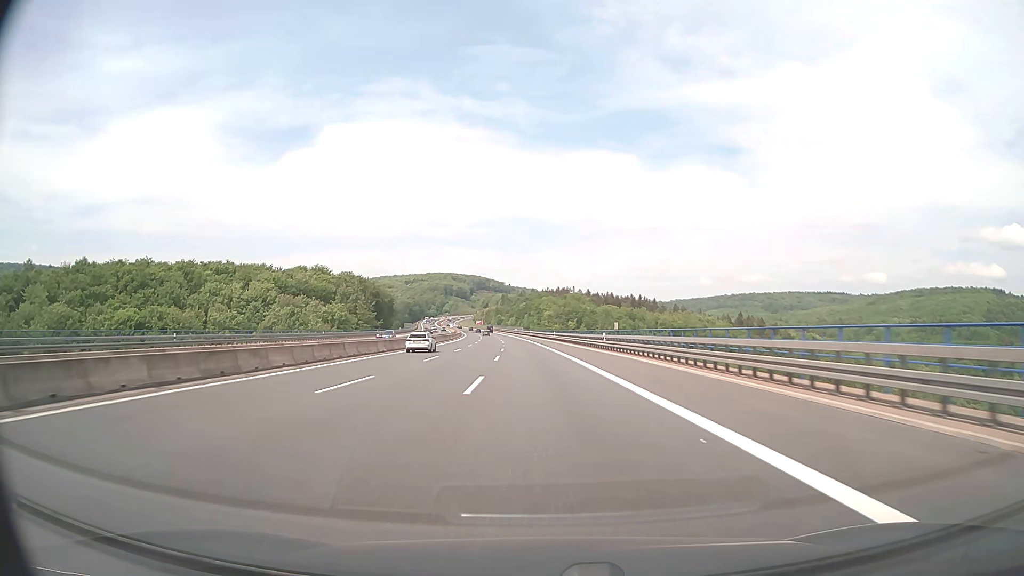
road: motorway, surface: asphalt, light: Day
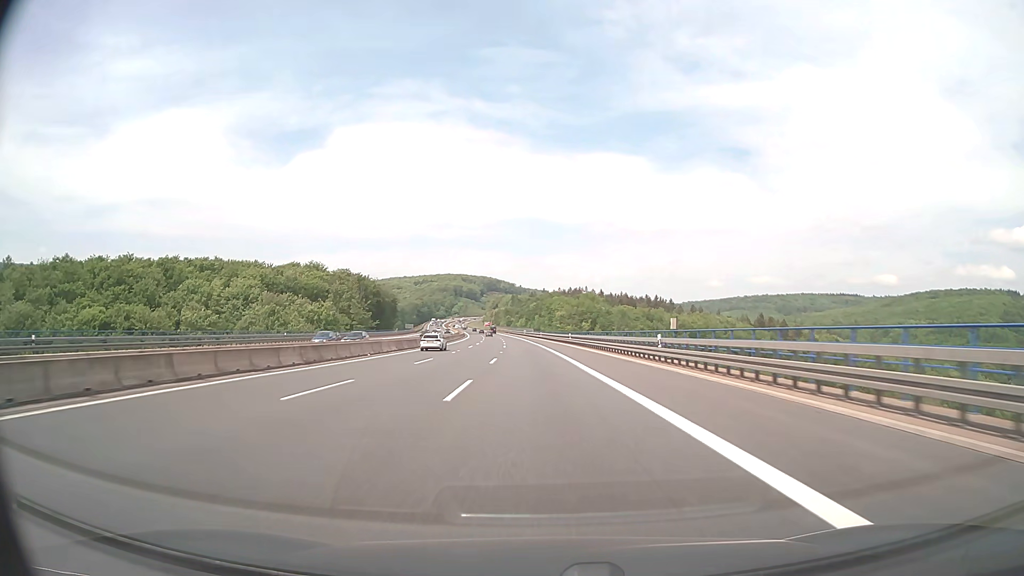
(-0.2, +19.5) m; -1°
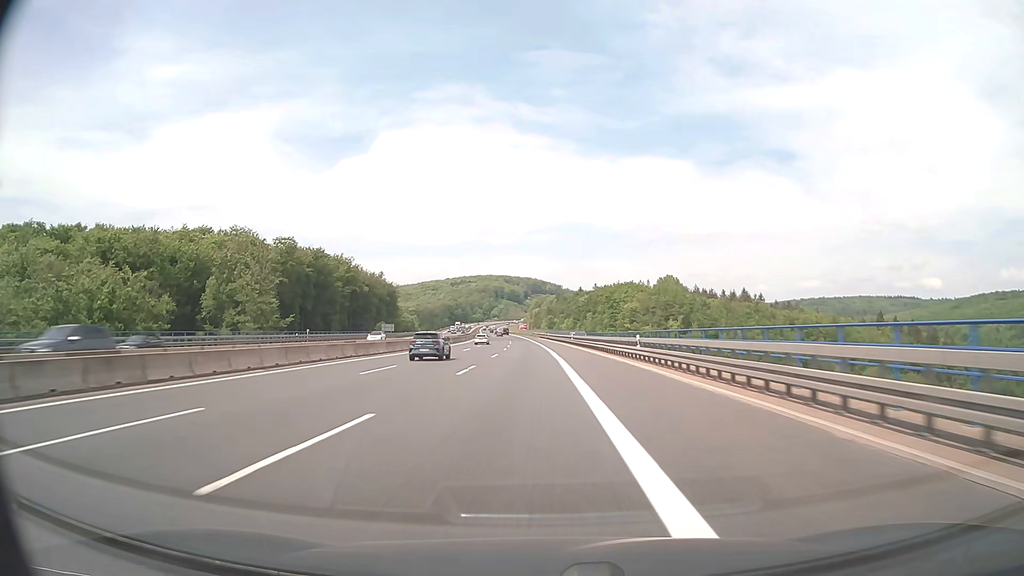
(-2.5, +97.3) m; -4°
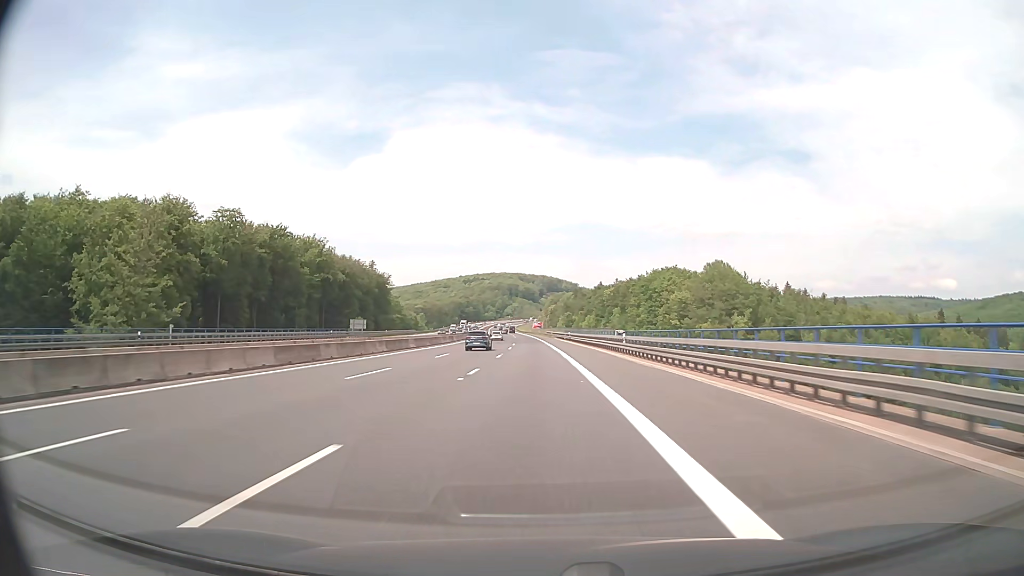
(-0.6, +38.9) m; -1°
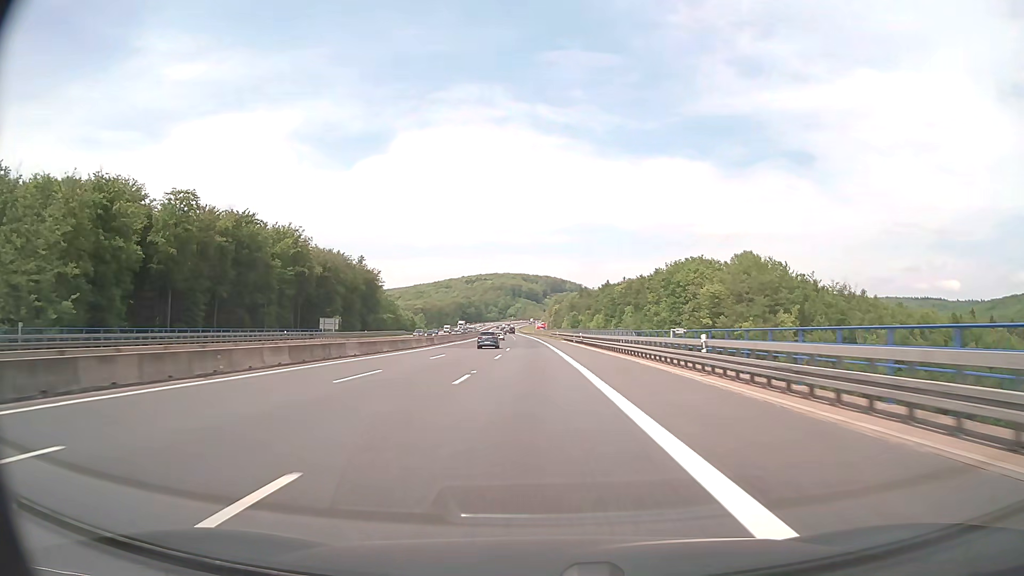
(-0.1, +19.5) m; 0°
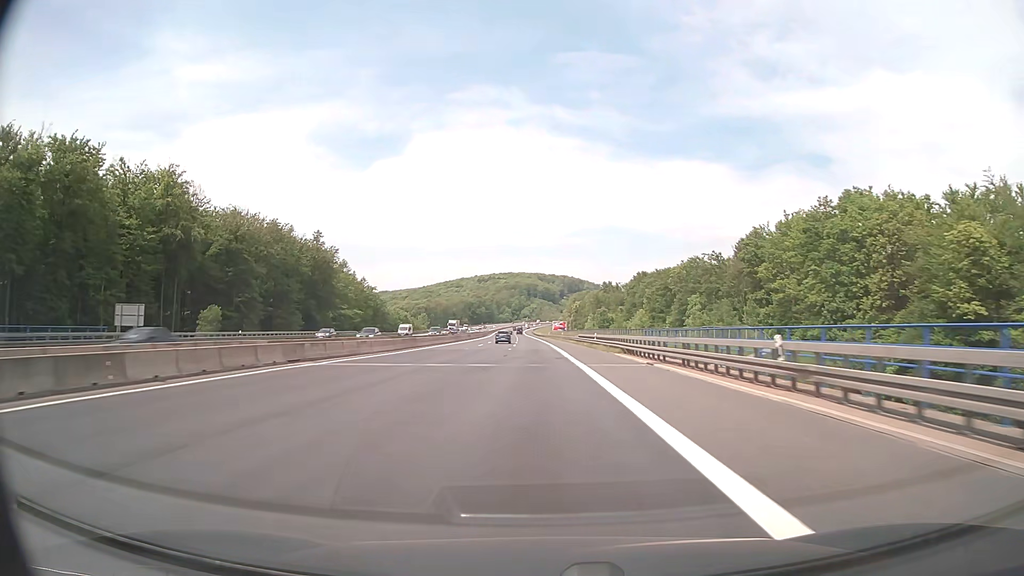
(-0.7, +58.5) m; -1°
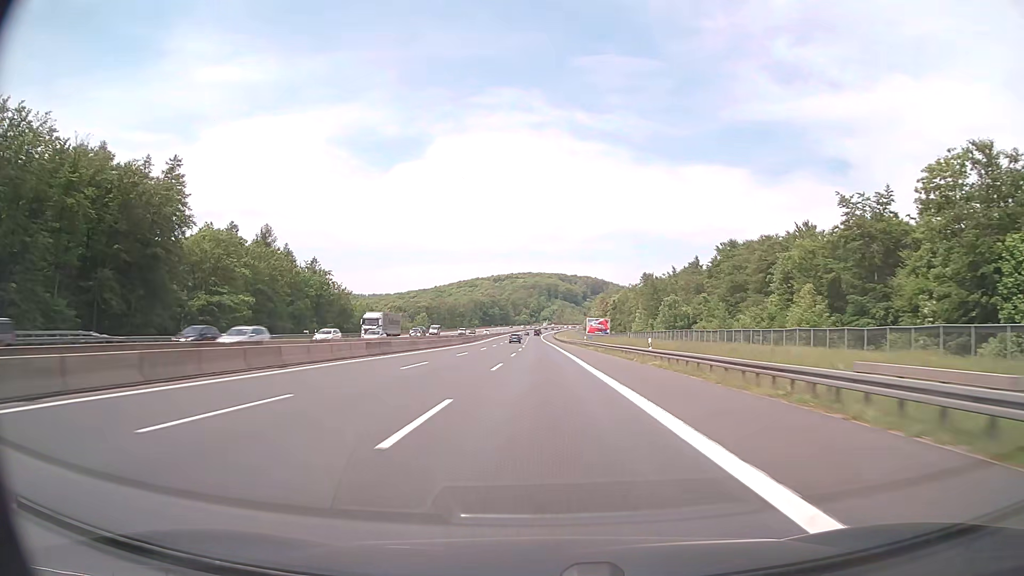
(-1.3, +77.8) m; -2°
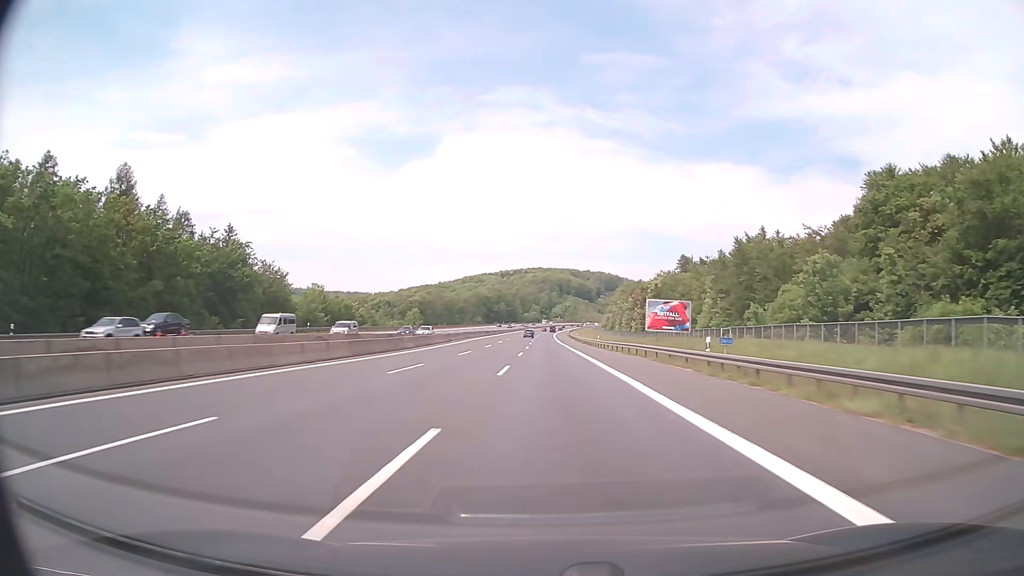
(-0.5, +58.5) m; -1°
(0, +10) (0, +20) (0, +30) (0, +40) (0, +50) (0, +60) (0, +70) (0, +80) (0, +90) (0, +100) m
